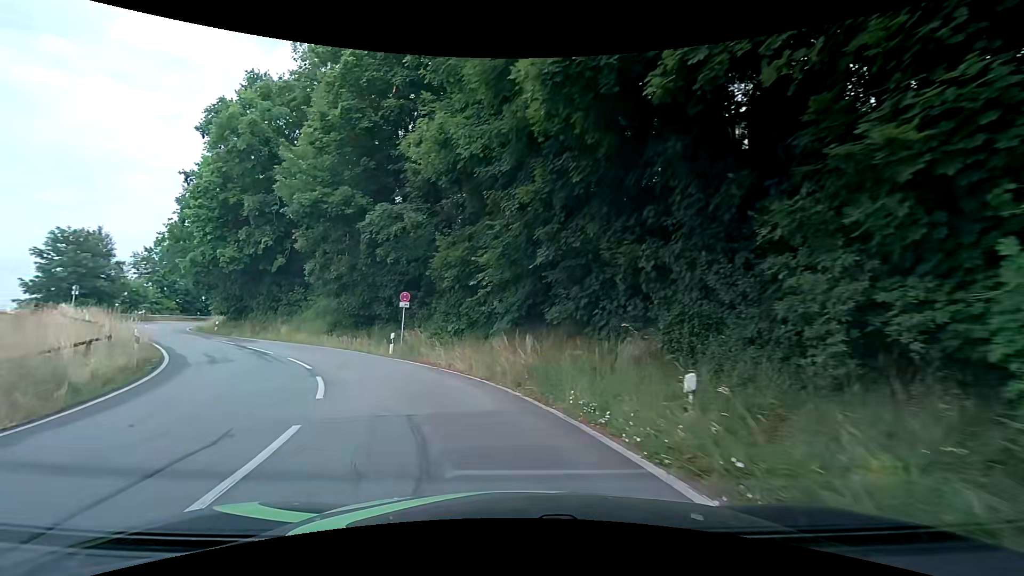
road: tertiary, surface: asphalt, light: Day
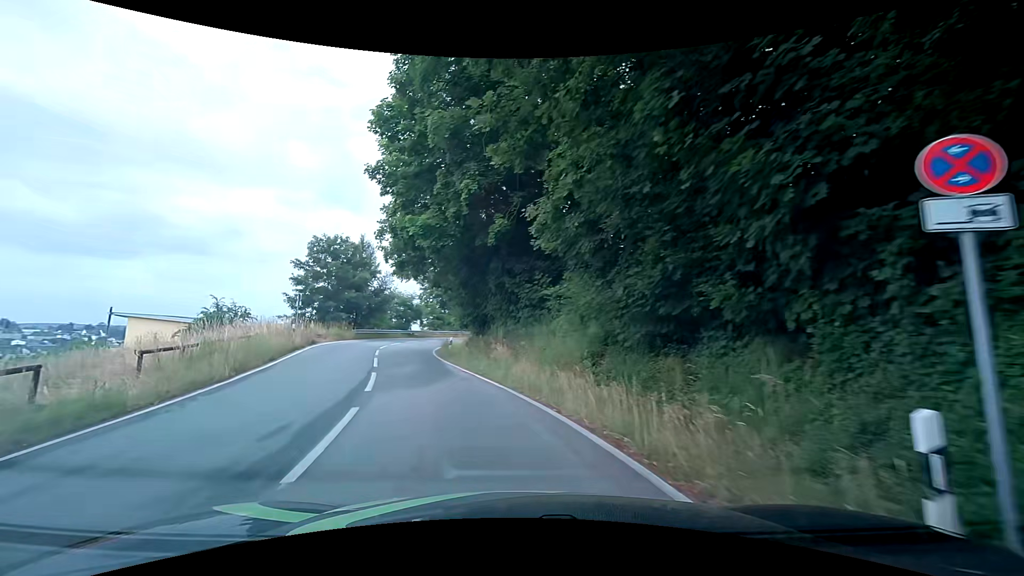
(-4.9, +18.1) m; -33°
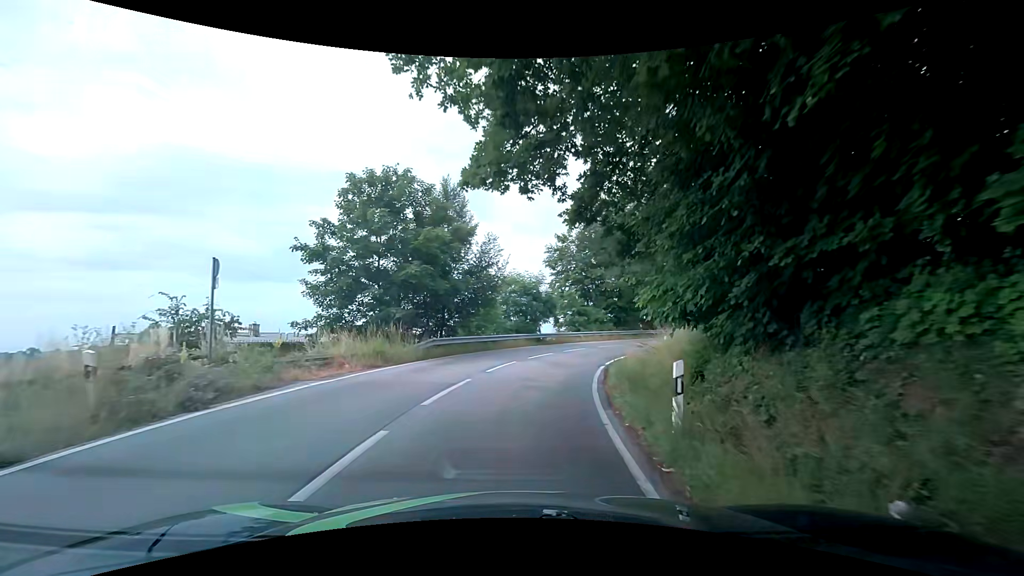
(-3.5, +20.5) m; -16°
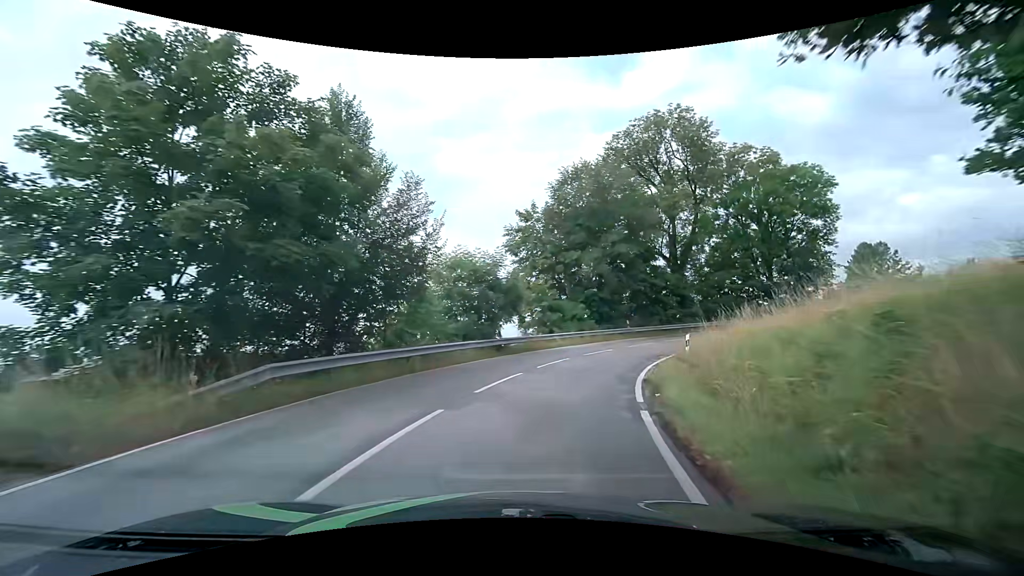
(+0.4, +10.5) m; +5°
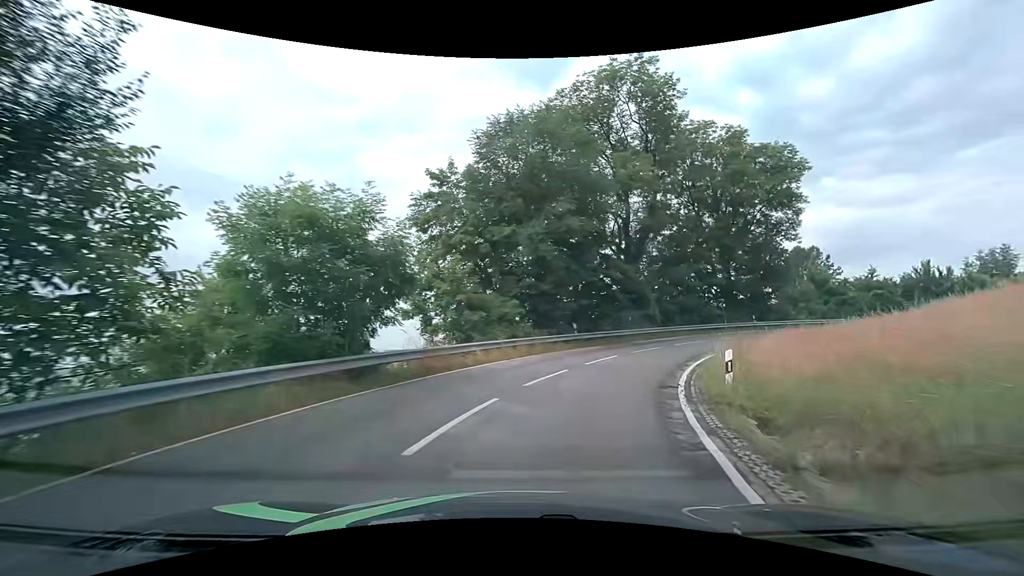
(+0.7, +10.5) m; +8°
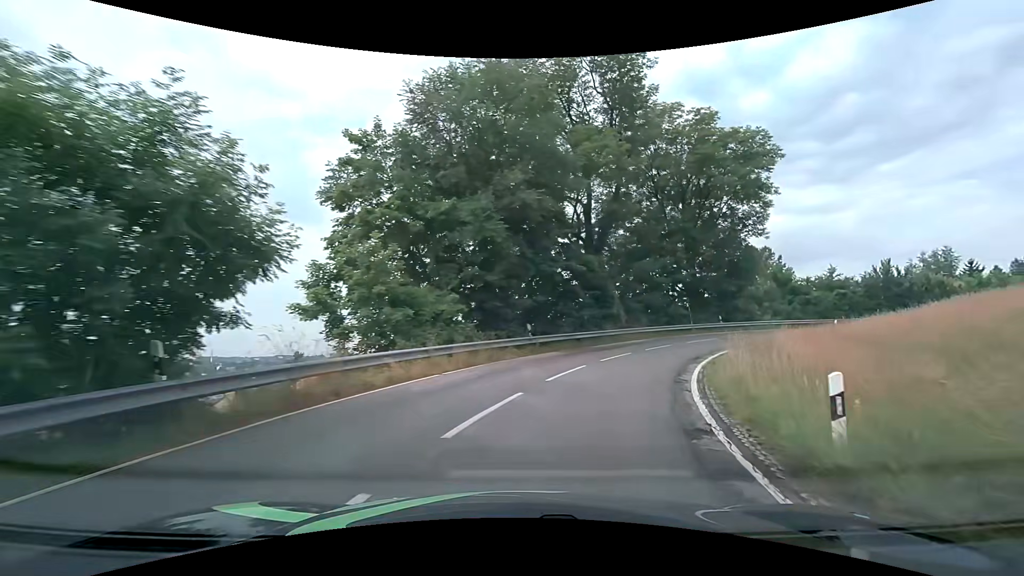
(+0.3, +5.2) m; +6°
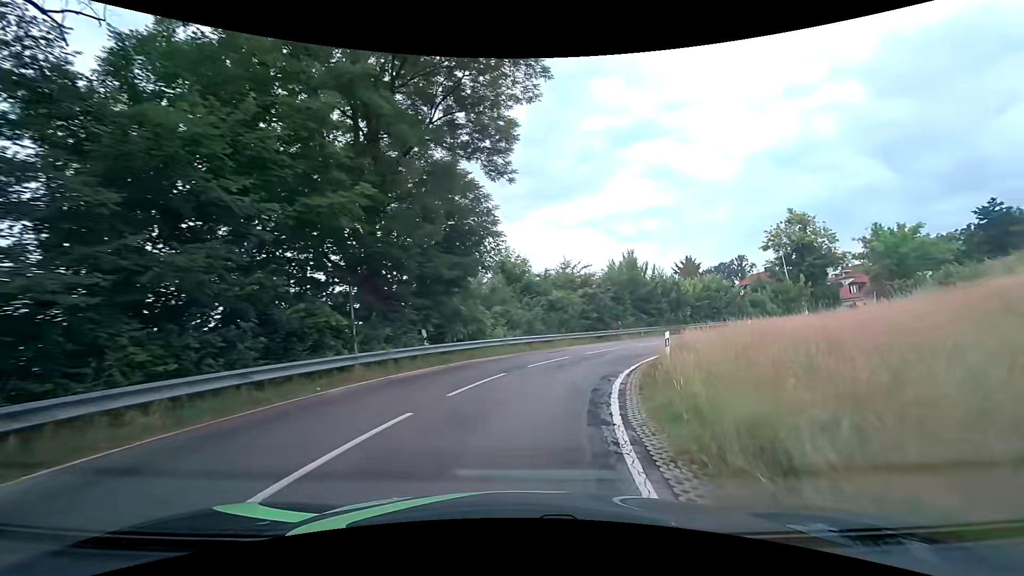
(+7.9, +24.2) m; +35°
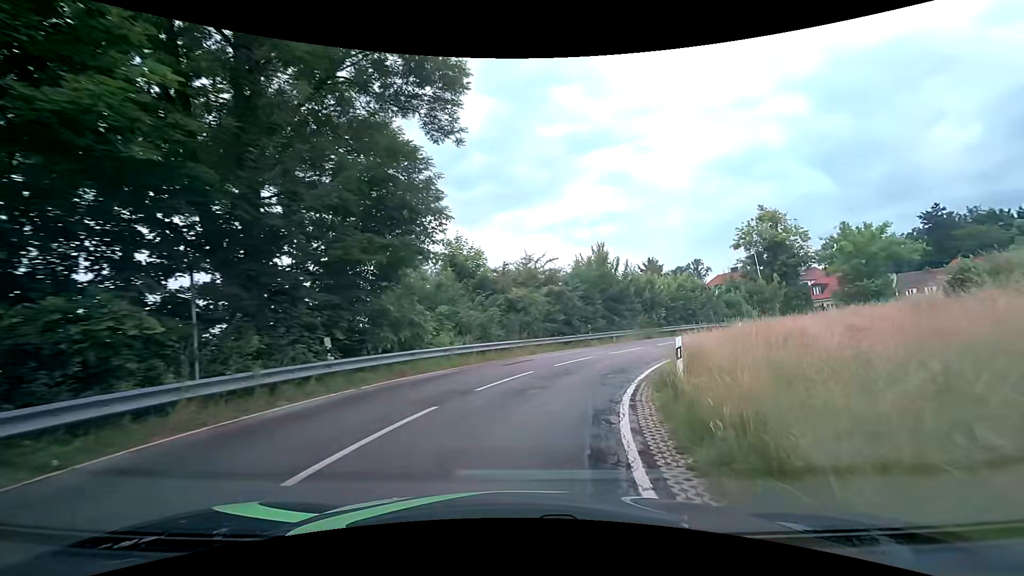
(+0.2, +5.1) m; +5°
(+1, +10) (+4, +20) (+9, +28) (+16, +35) (+23, +42) (+32, +47) (+40, +53) (+48, +58) (+57, +63) (+65, +69) m
